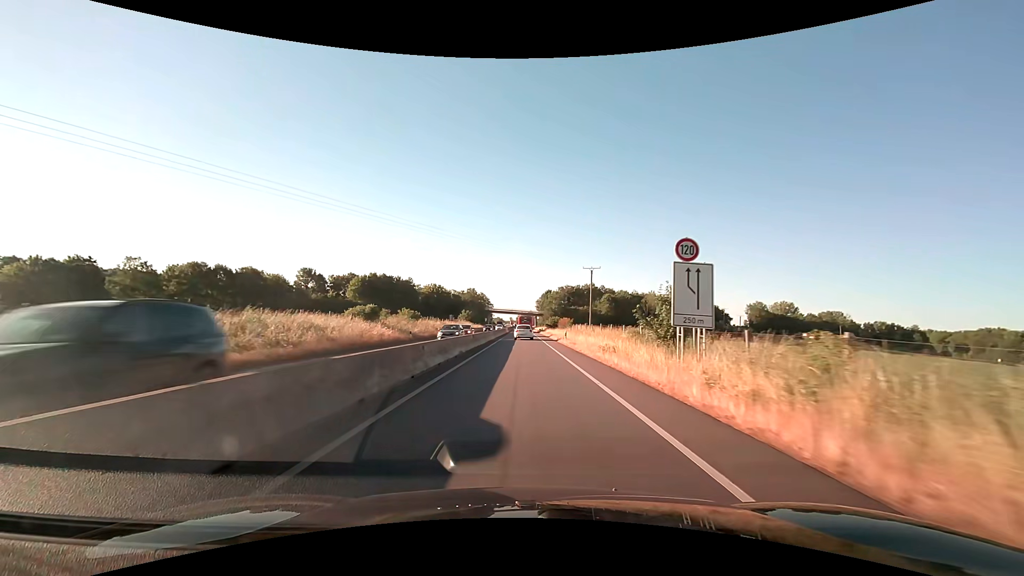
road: trunk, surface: asphalt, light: Day
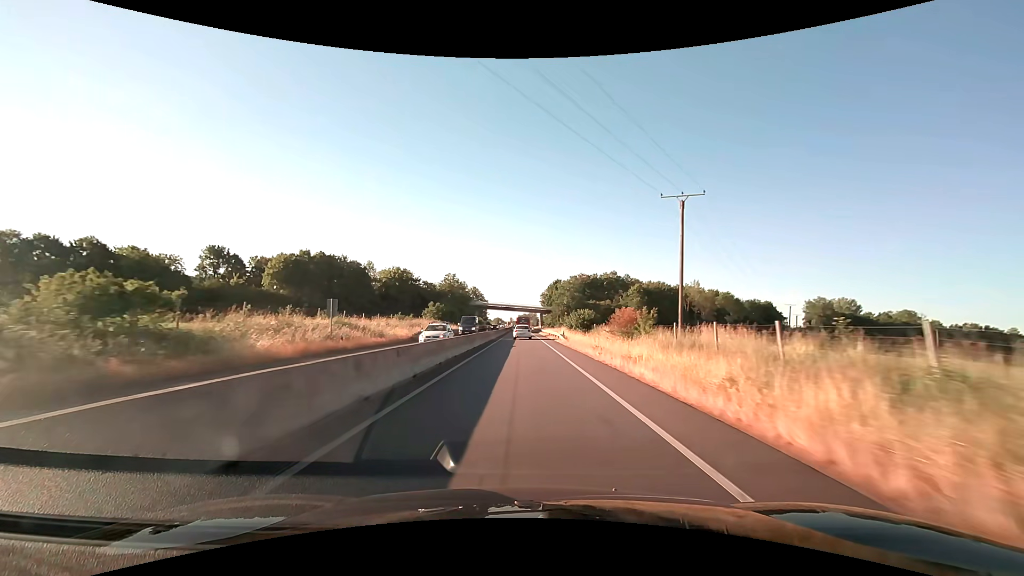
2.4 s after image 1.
(+0.1, +48.2) m; 0°
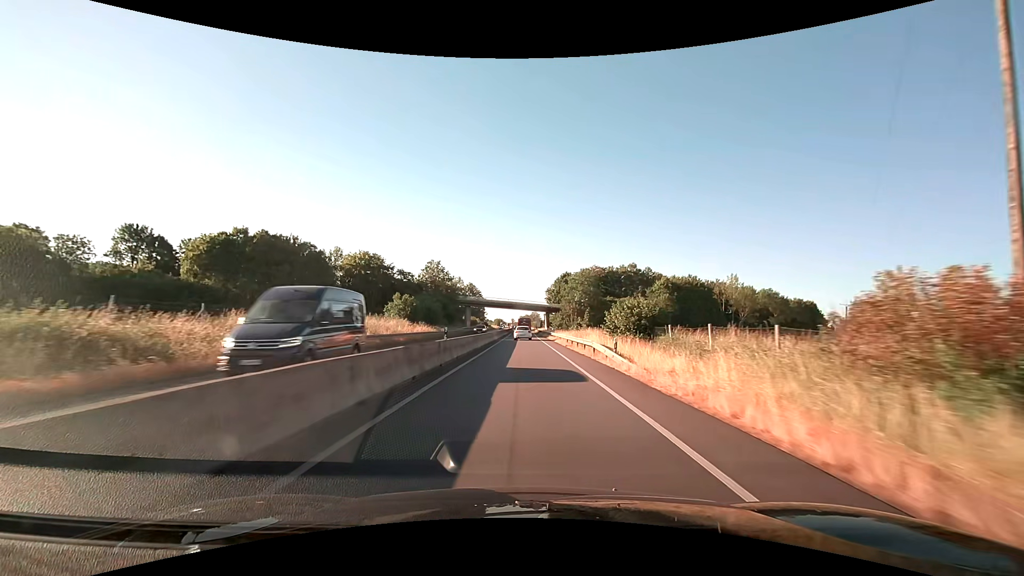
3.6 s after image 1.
(0.0, +24.7) m; 0°
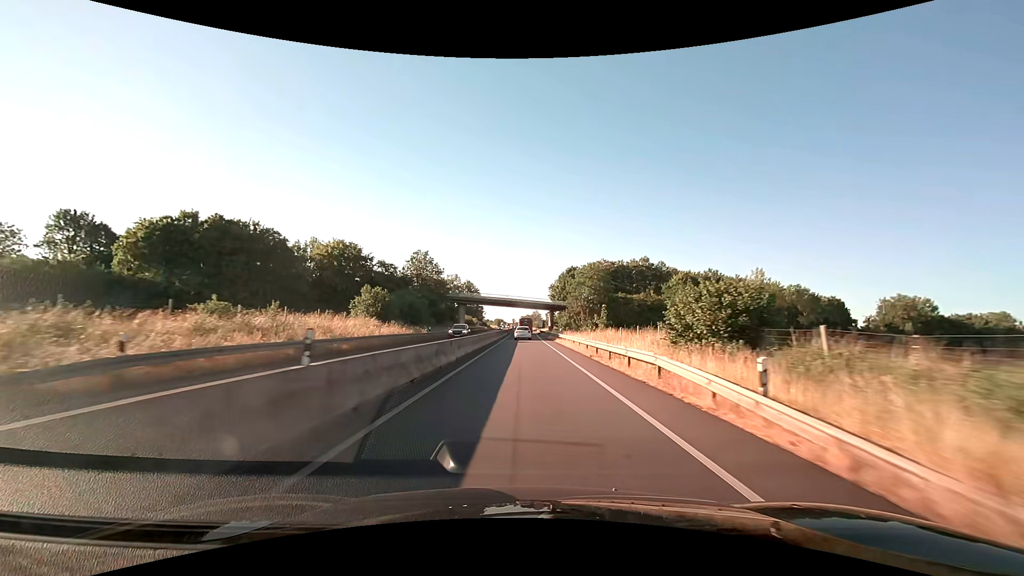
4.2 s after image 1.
(0.0, +12.6) m; 0°
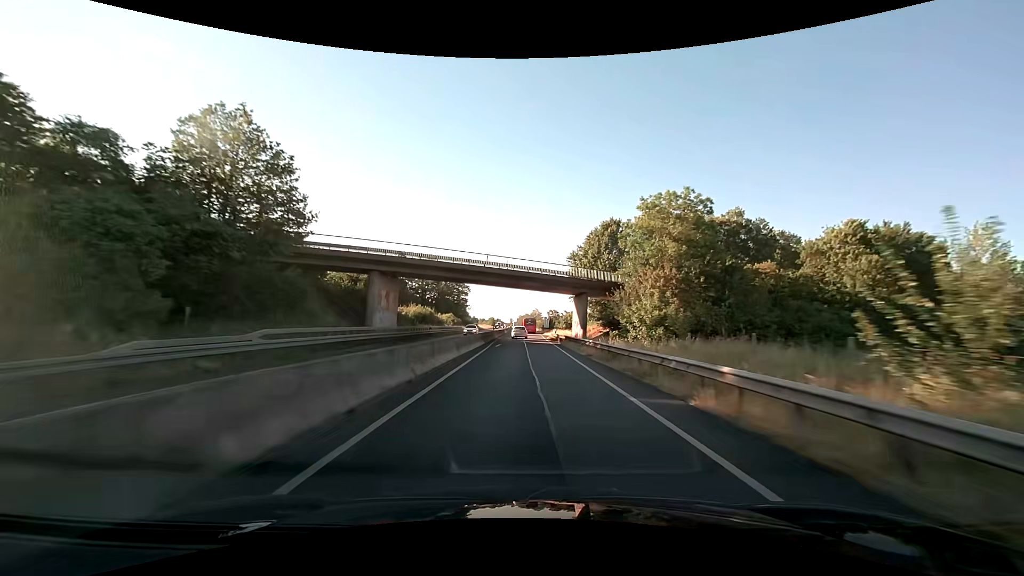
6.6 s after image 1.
(-0.1, +53.2) m; 0°
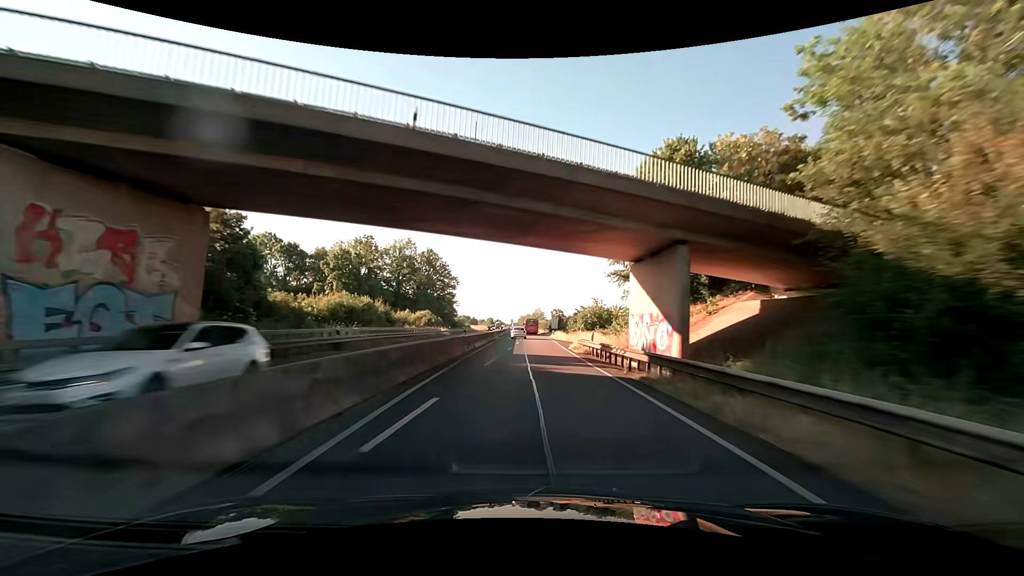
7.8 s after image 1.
(0.0, +28.6) m; 0°
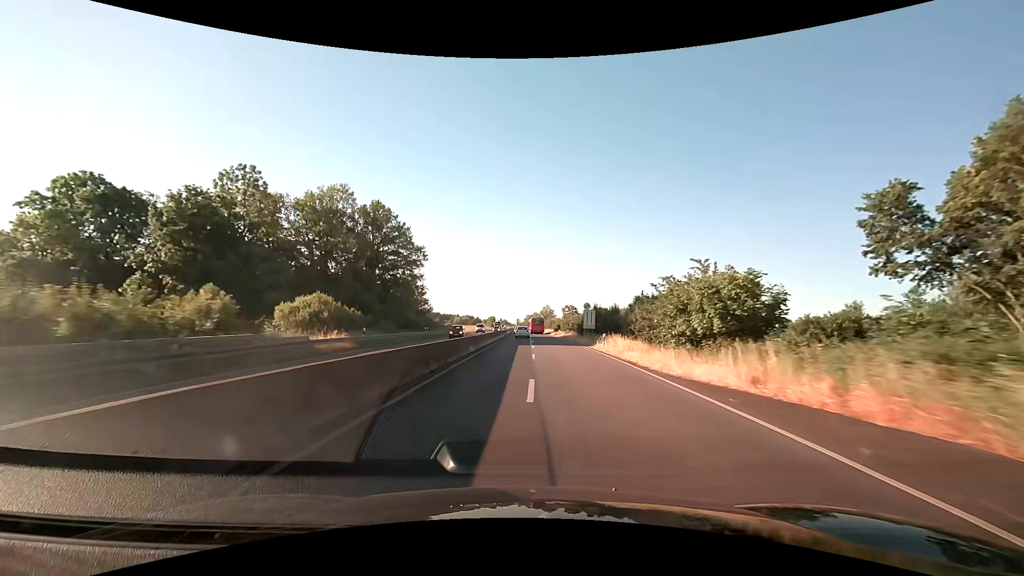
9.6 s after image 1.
(-0.2, +45.4) m; -1°
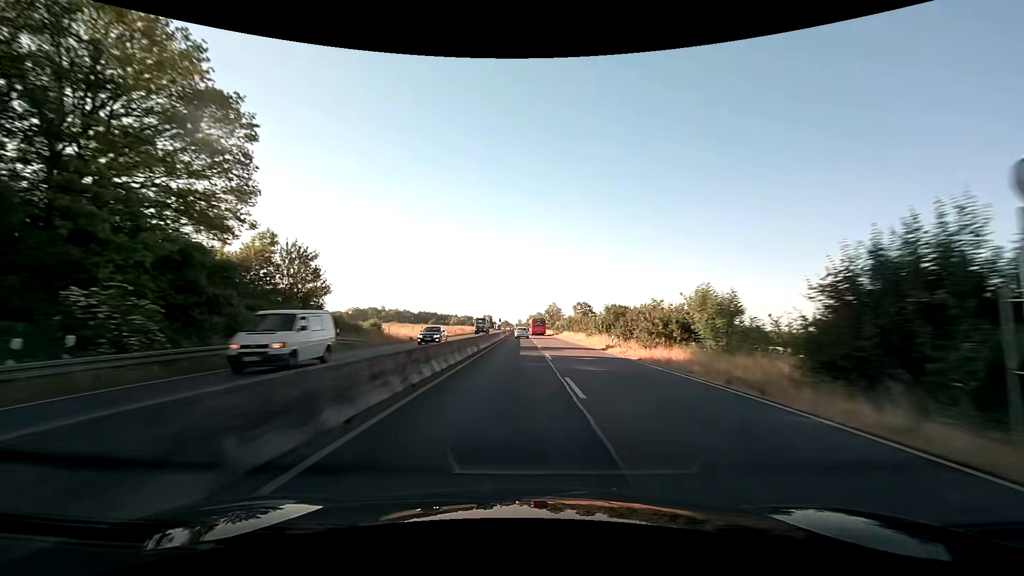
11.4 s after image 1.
(-0.1, +48.2) m; 0°
(0, +10) (0, +20) (0, +30) (0, +40) (0, +50) (0, +60) (0, +70) (0, +80) (-1, +90) (-1, +100) m
